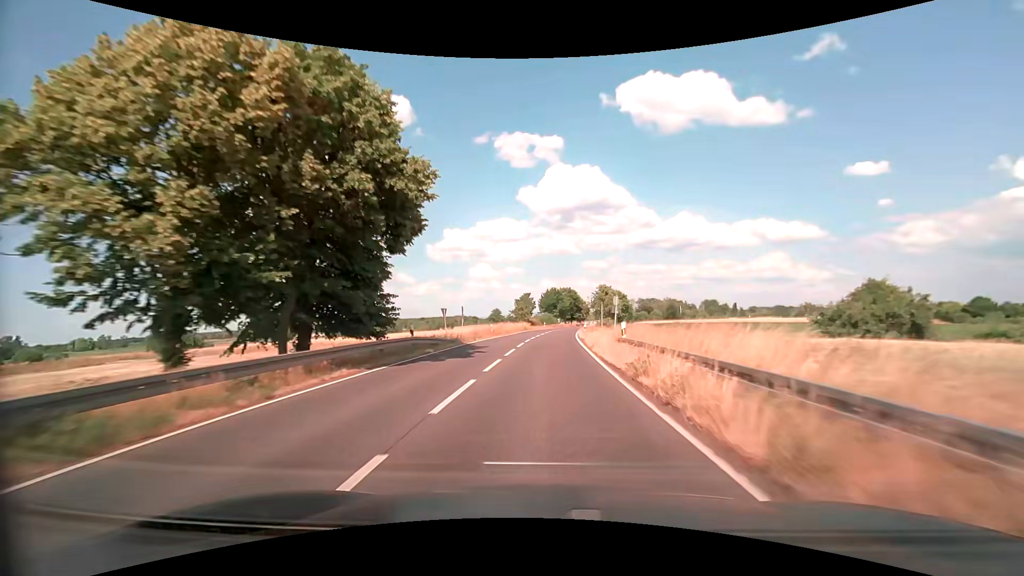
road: primary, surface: asphalt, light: Day
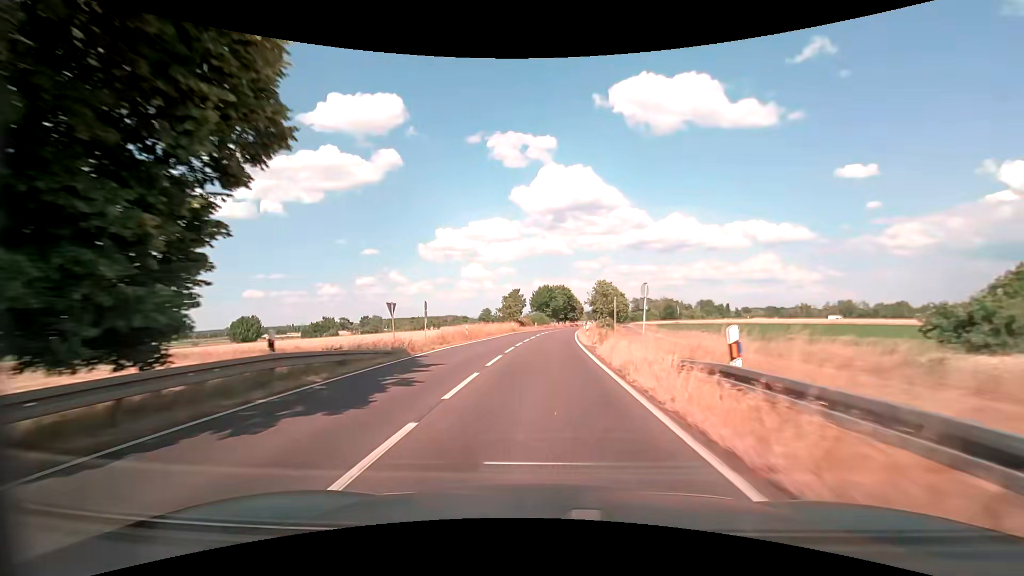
(+0.1, +10.8) m; +1°
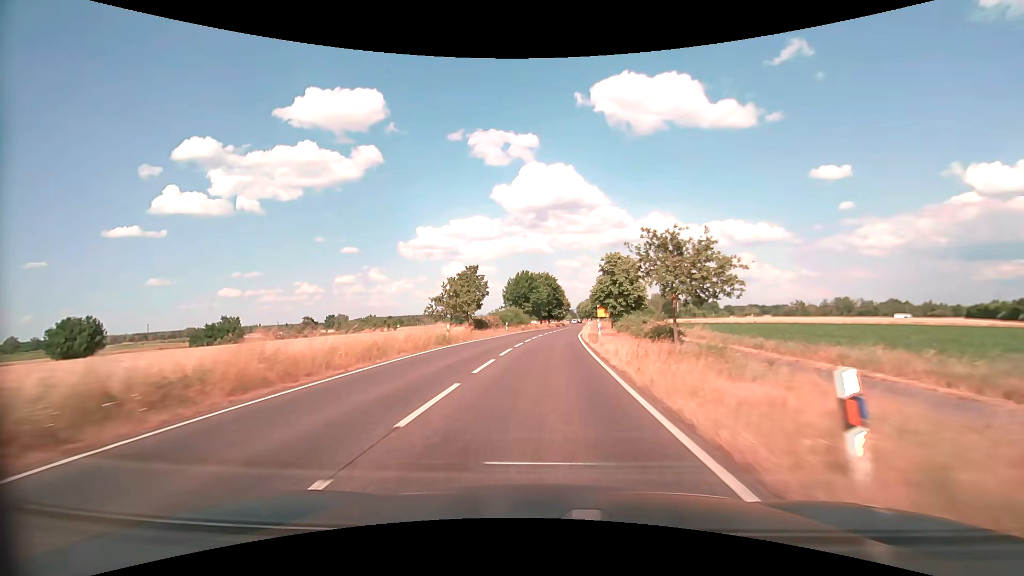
(+0.6, +32.4) m; +2°
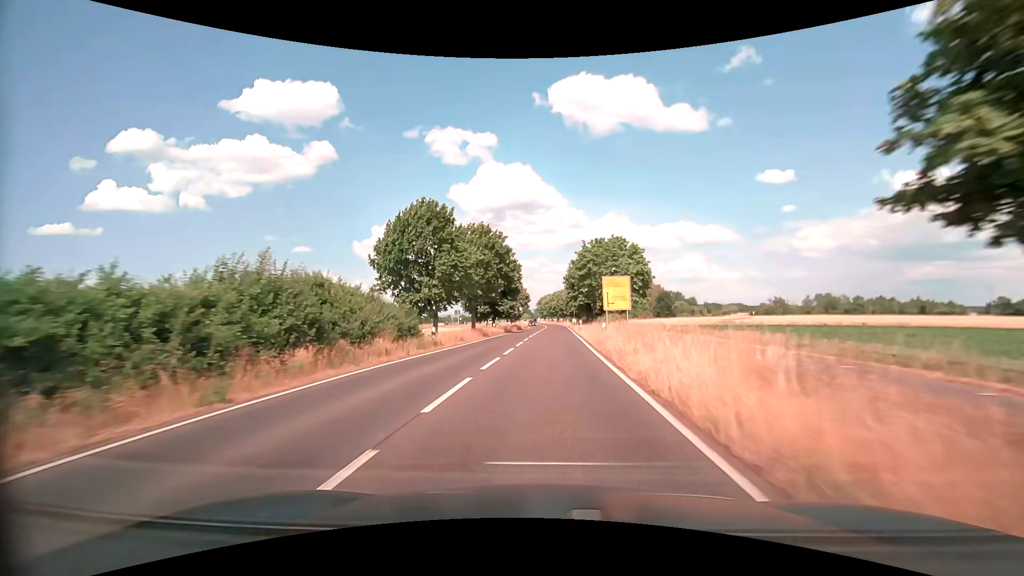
(+2.2, +53.7) m; +5°
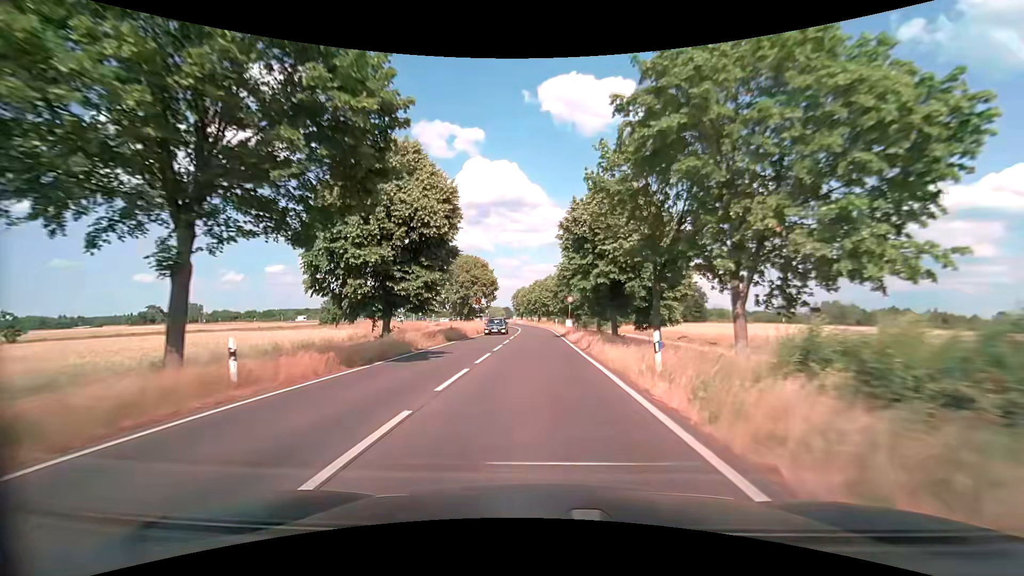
(+0.9, +40.2) m; +3°
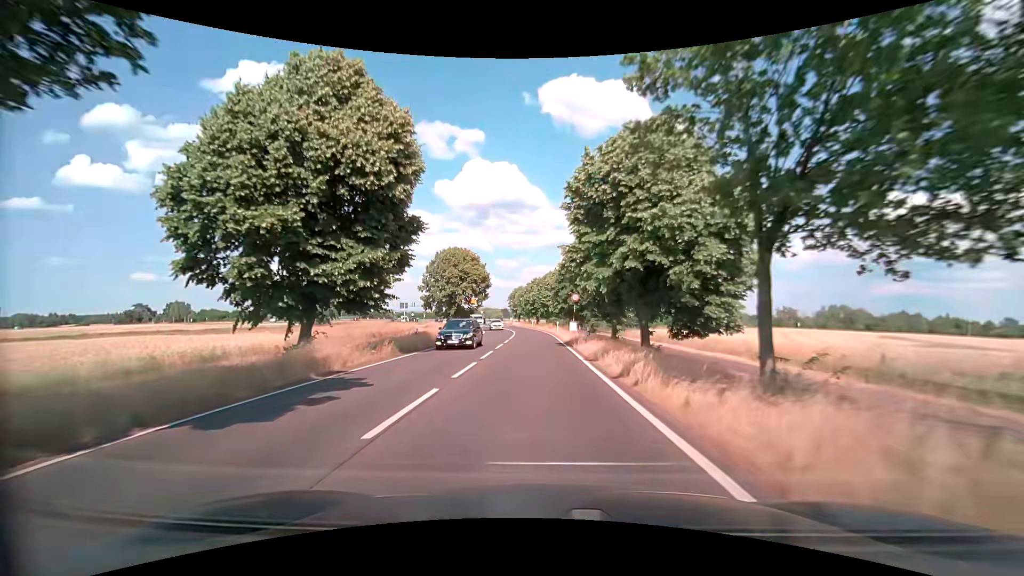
(-0.1, +9.5) m; -1°
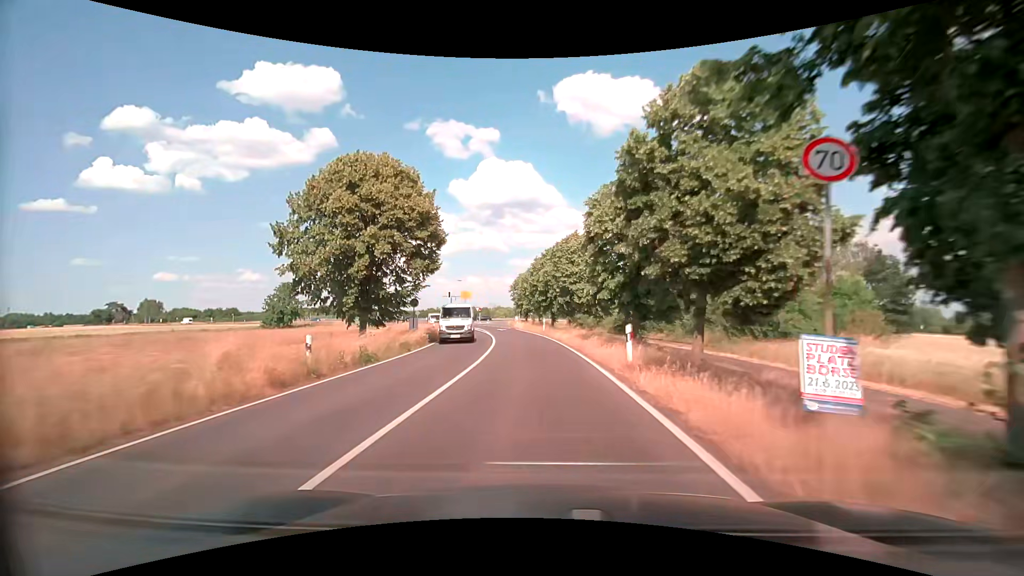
(-0.3, +36.9) m; -1°
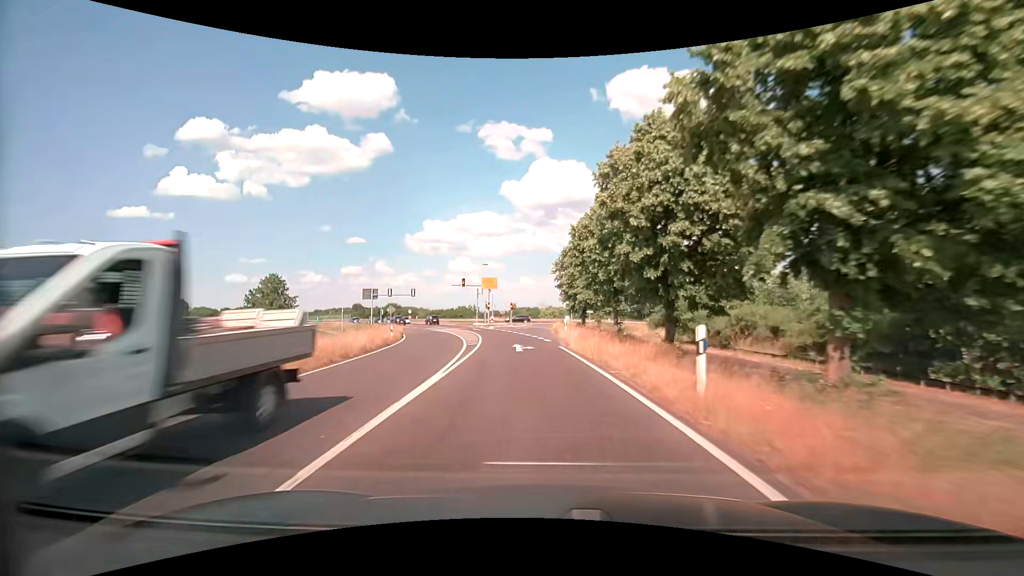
(-1.2, +35.7) m; -6°
(0, +10) (-1, +20) (-2, +30) (-3, +40) (-5, +50) (-8, +59) (-11, +69) (-15, +78) (-19, +87) (-24, +96) m
